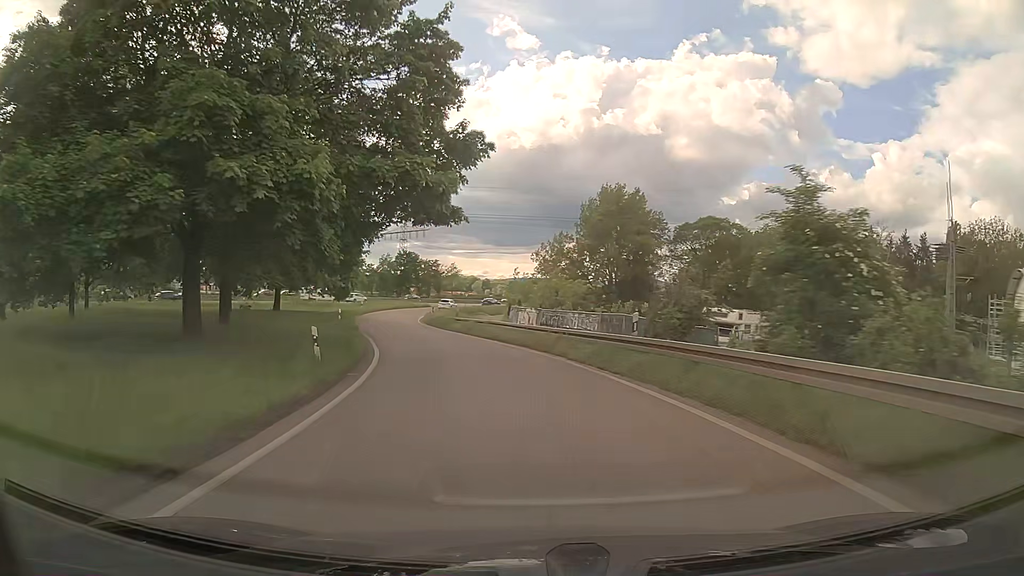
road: trunk_link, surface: asphalt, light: Day
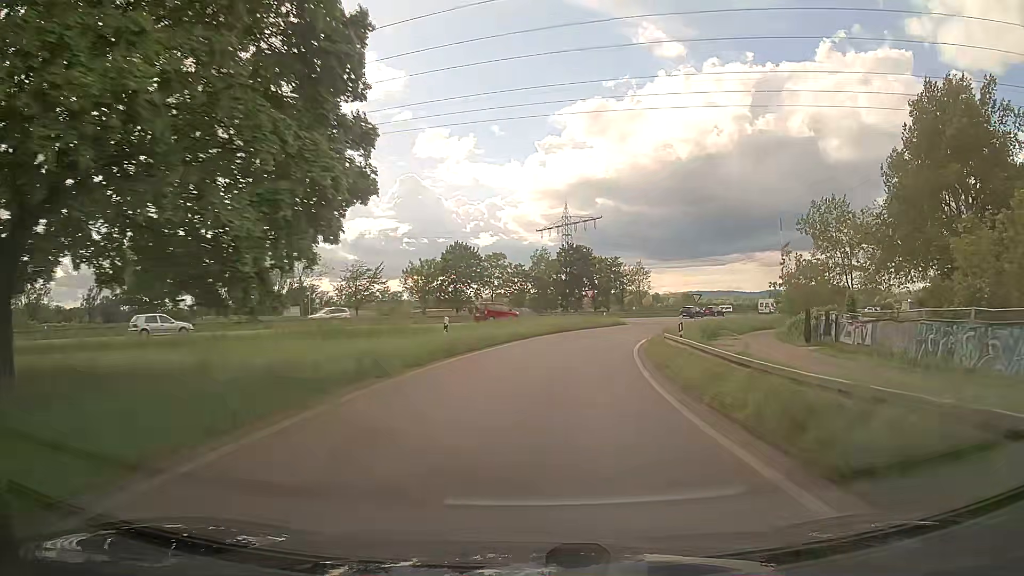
(-8.8, +46.8) m; -14°
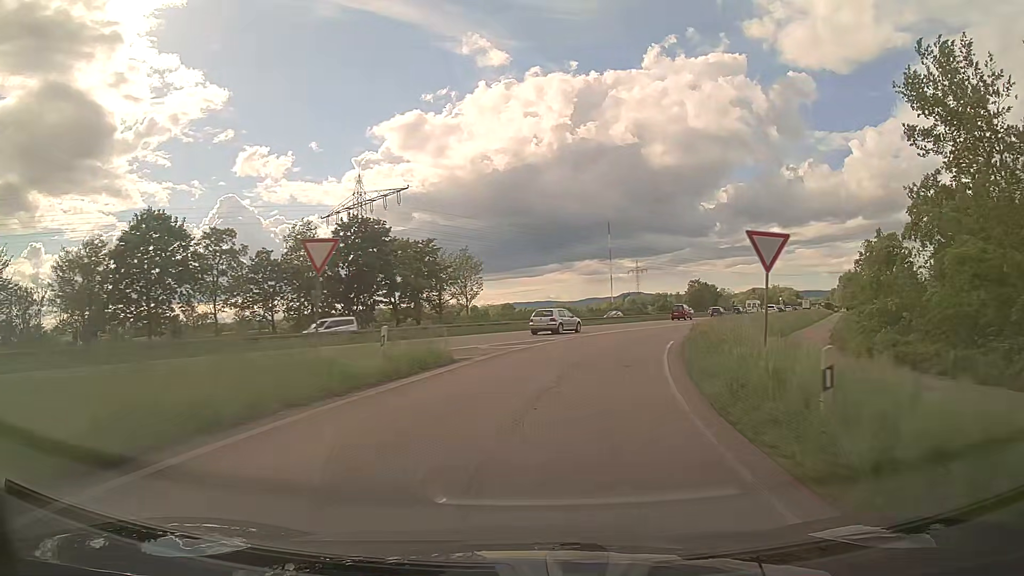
(+4.6, +38.6) m; +15°
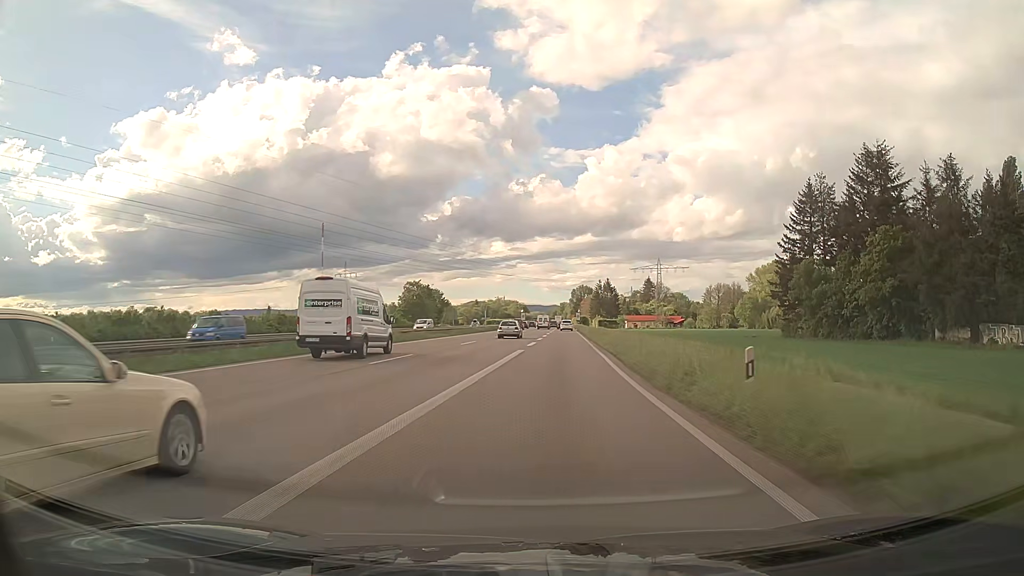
(+11.4, +48.4) m; +24°
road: trunk
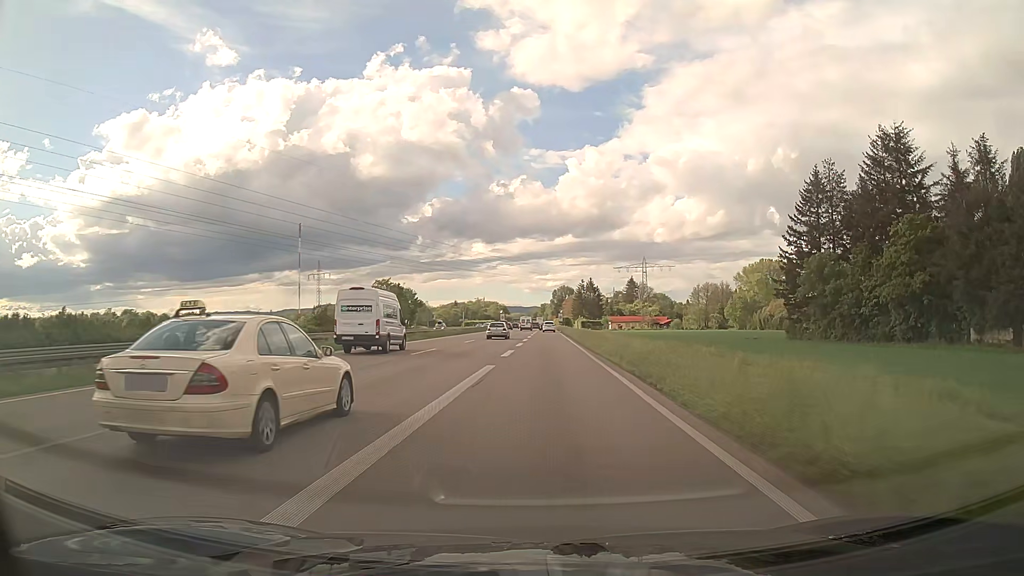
(+0.2, +10.6) m; +2°
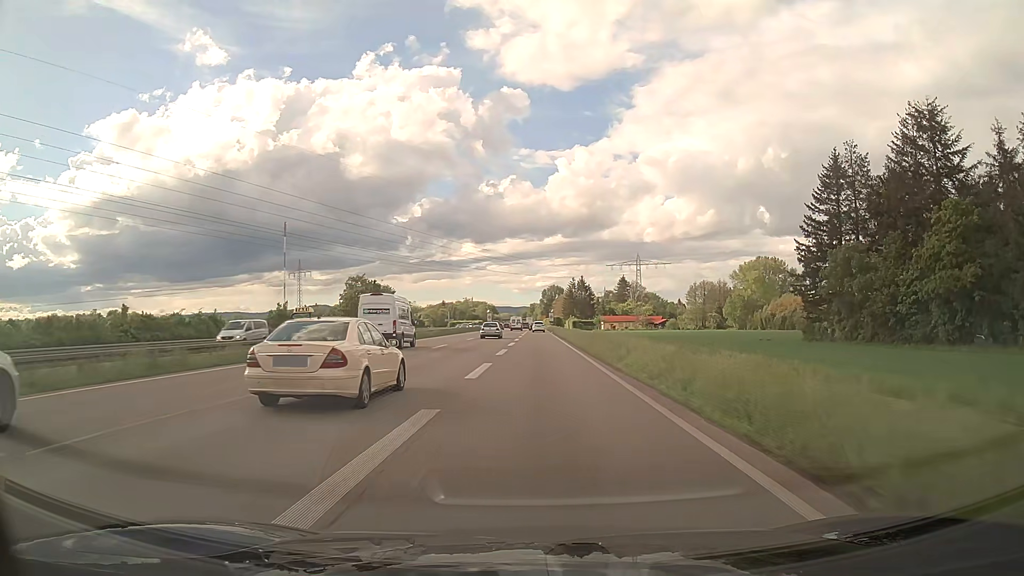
(+0.1, +11.0) m; +1°
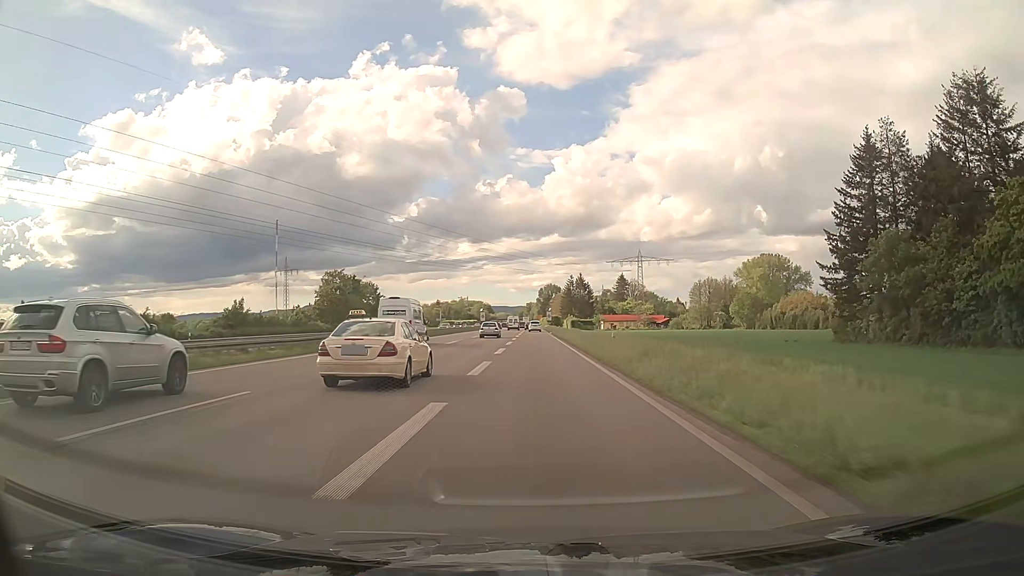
(0.0, +11.4) m; 0°
